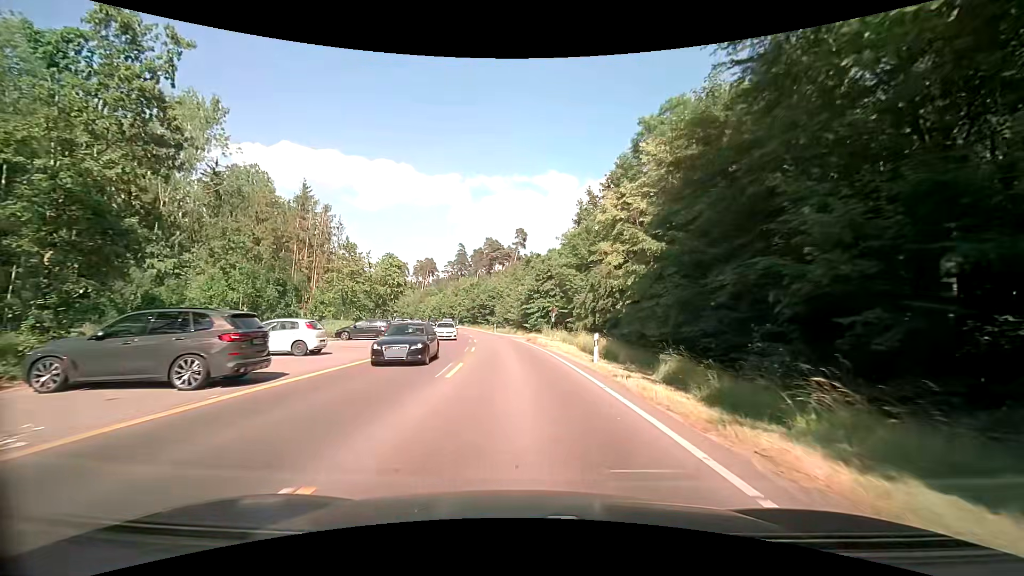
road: secondary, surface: asphalt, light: Day
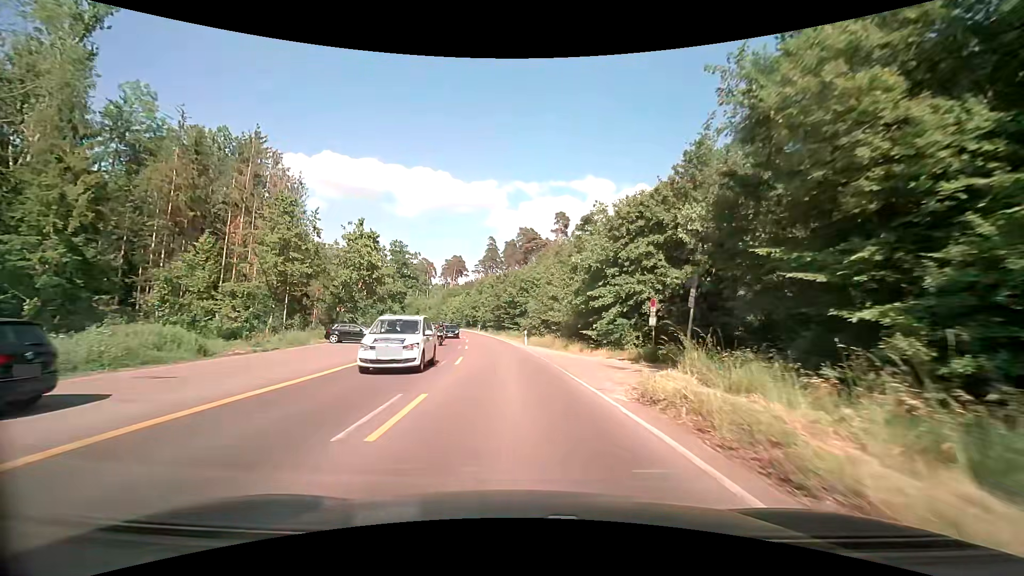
(-1.1, +30.3) m; -4°
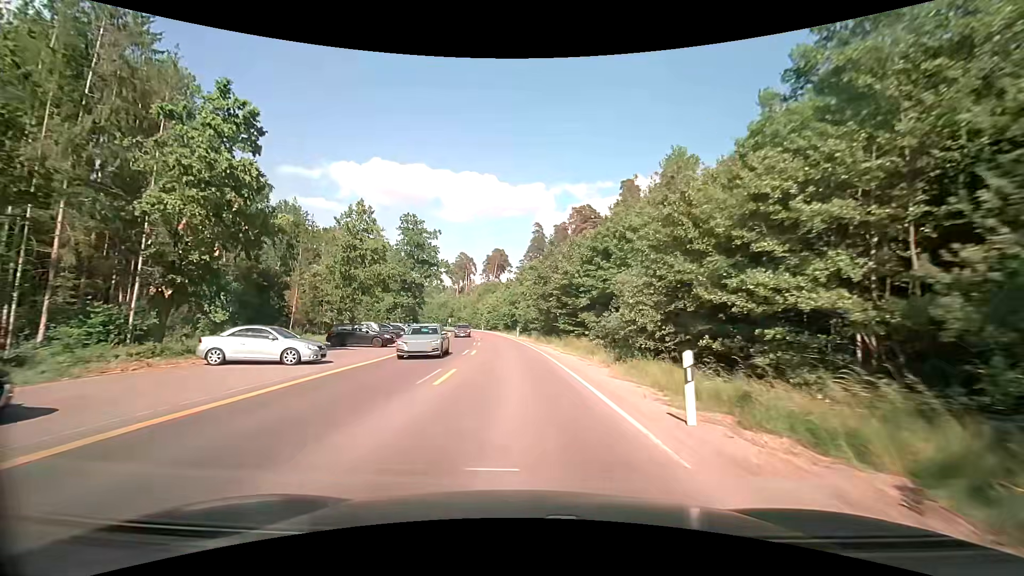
(-1.6, +30.3) m; -6°
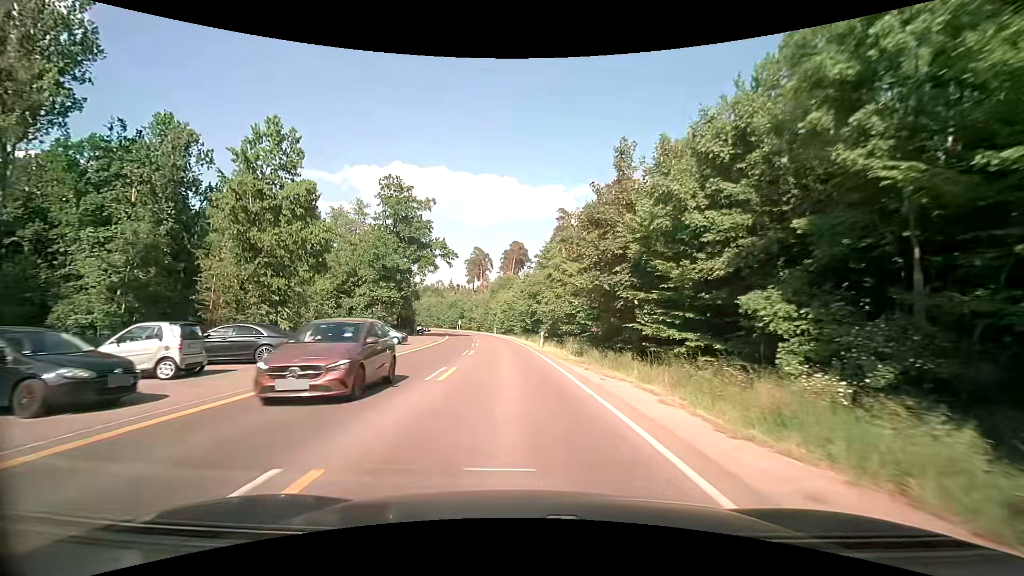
(-0.5, +22.8) m; -2°
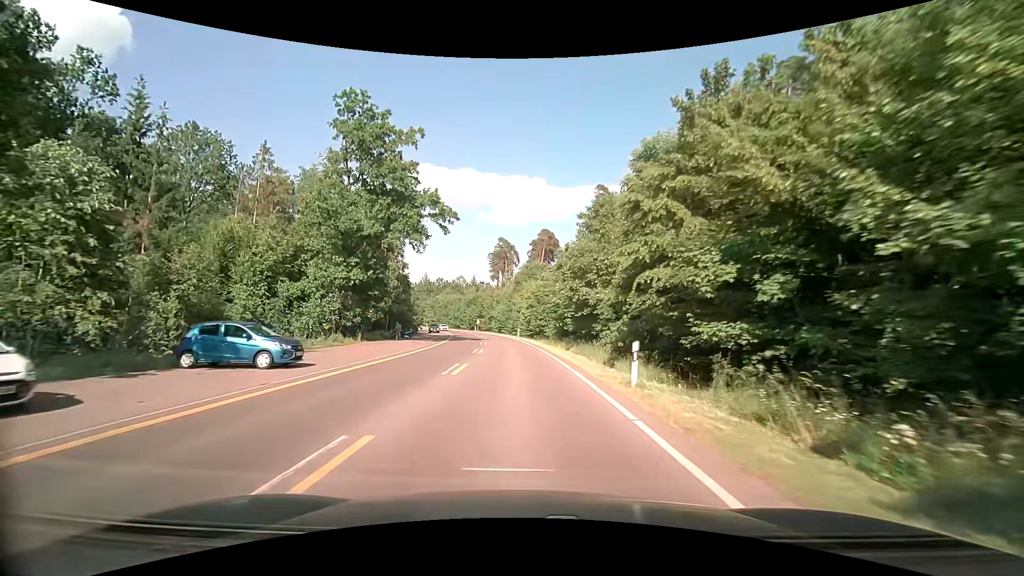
(-0.7, +22.8) m; -4°
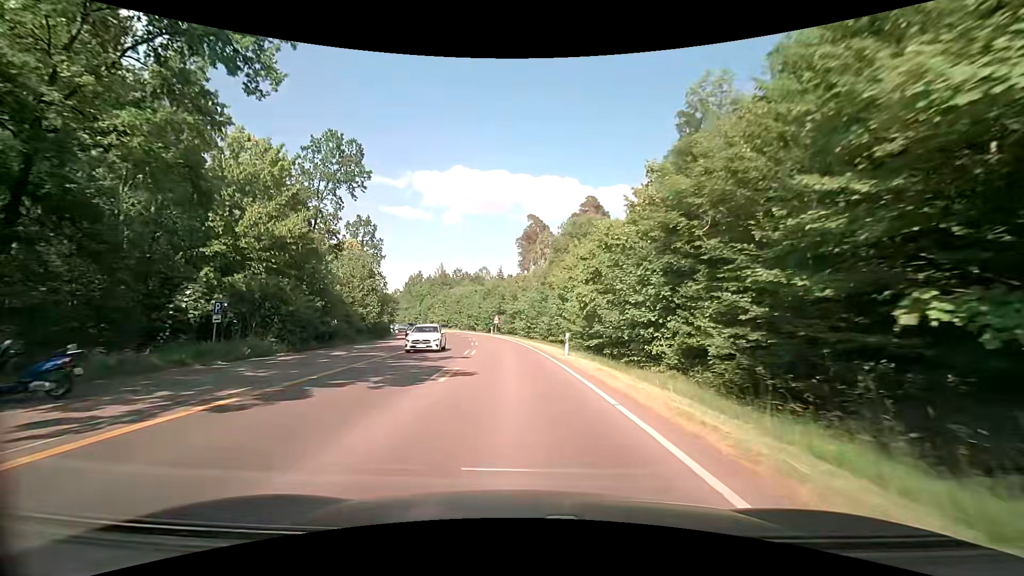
(-0.8, +38.0) m; -3°
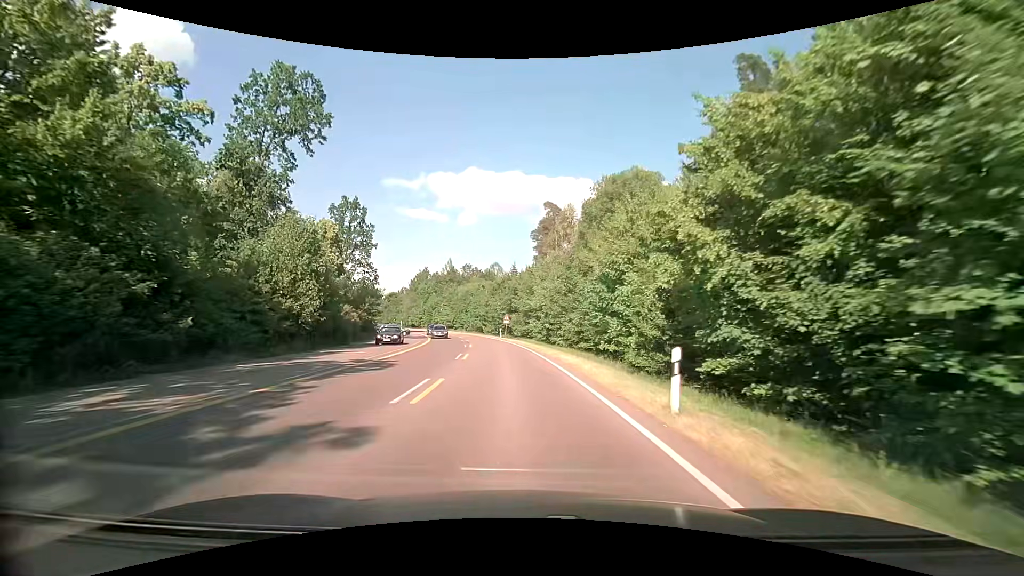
(-0.3, +15.2) m; -2°
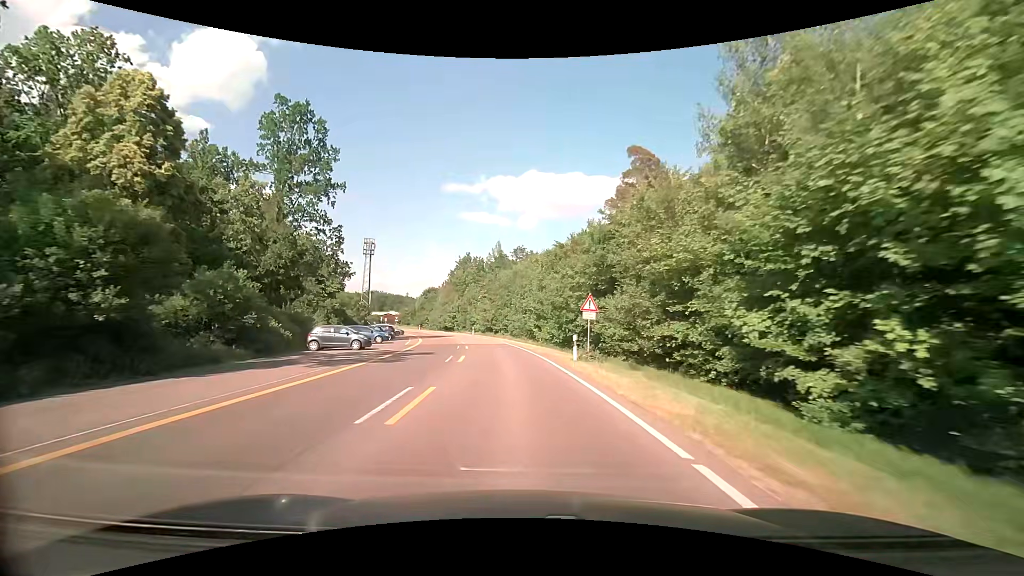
(-1.9, +38.0) m; -7°
(0, +10) (-1, +20) (-2, +30) (-3, +40) (-5, +50) (-7, +59) (-9, +69) (-12, +79) (-16, +88) (-19, +97) m
